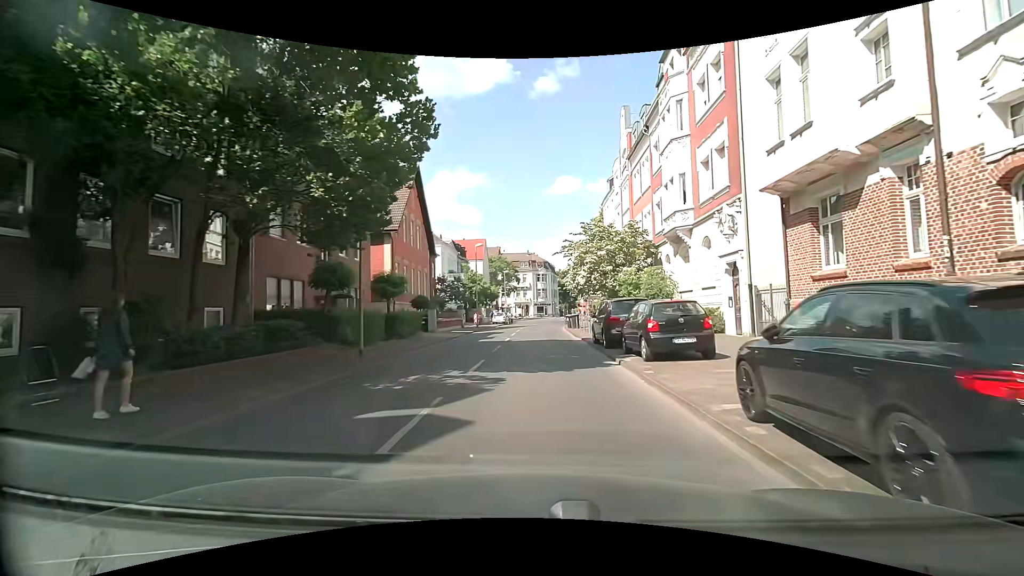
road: tertiary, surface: asphalt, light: Day
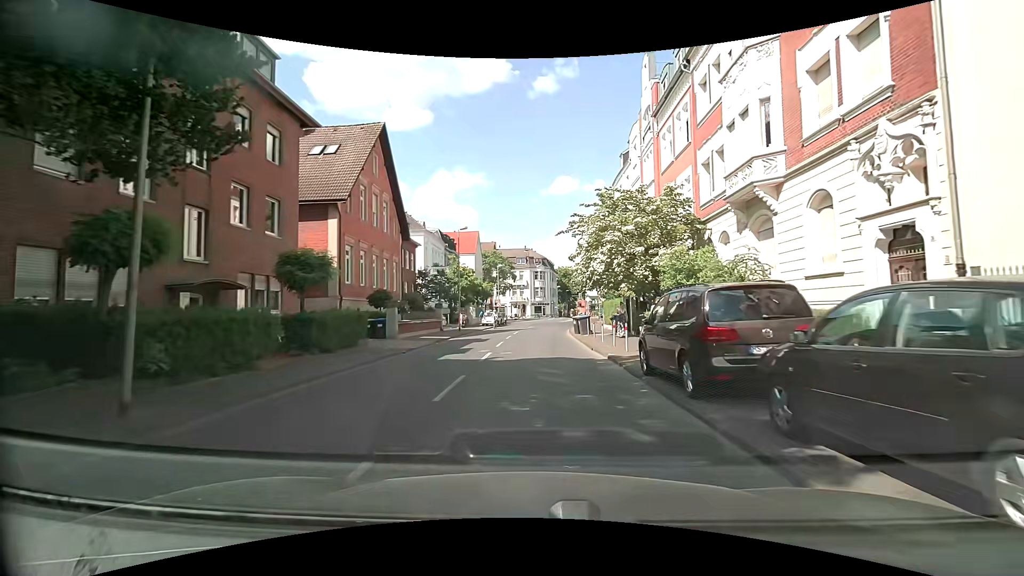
(-0.1, +9.4) m; -1°
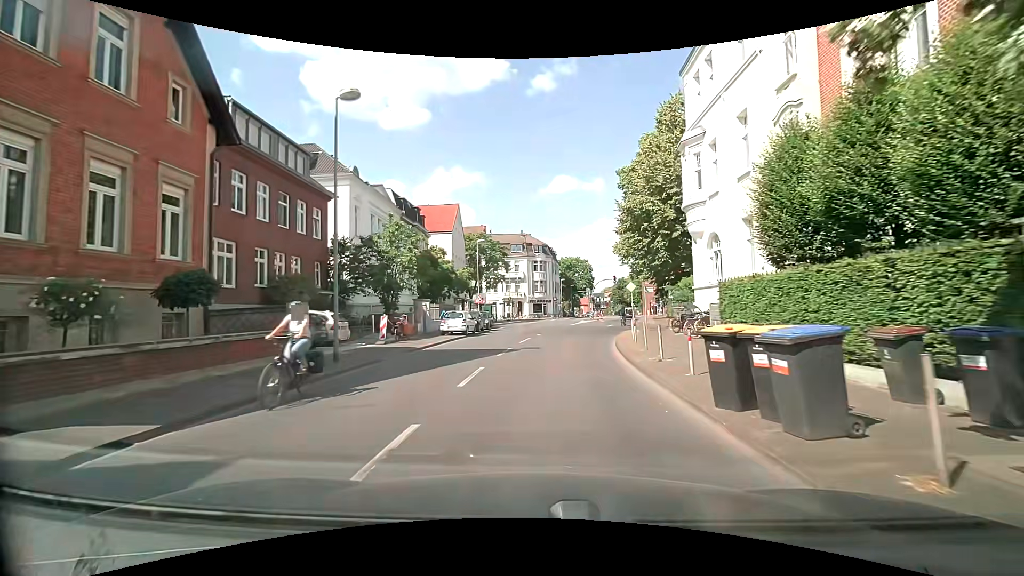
(+0.2, +23.0) m; +2°
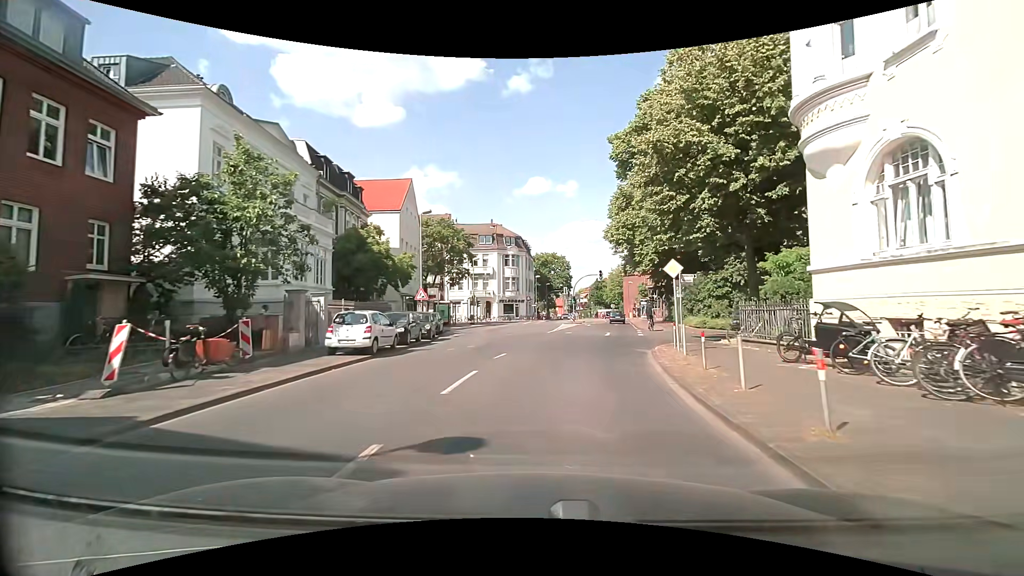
(+0.1, +13.1) m; +2°
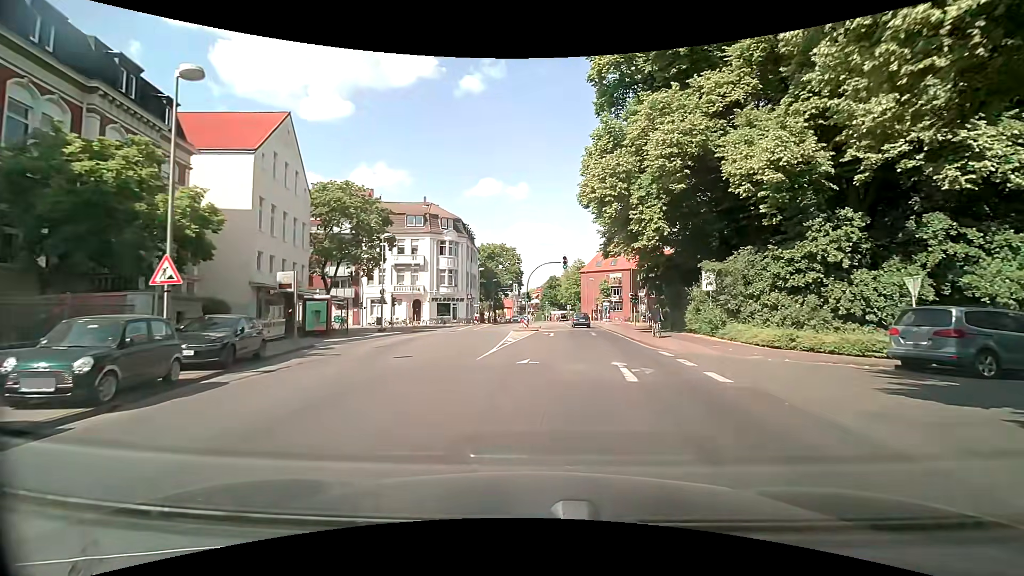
(+0.5, +17.8) m; +3°
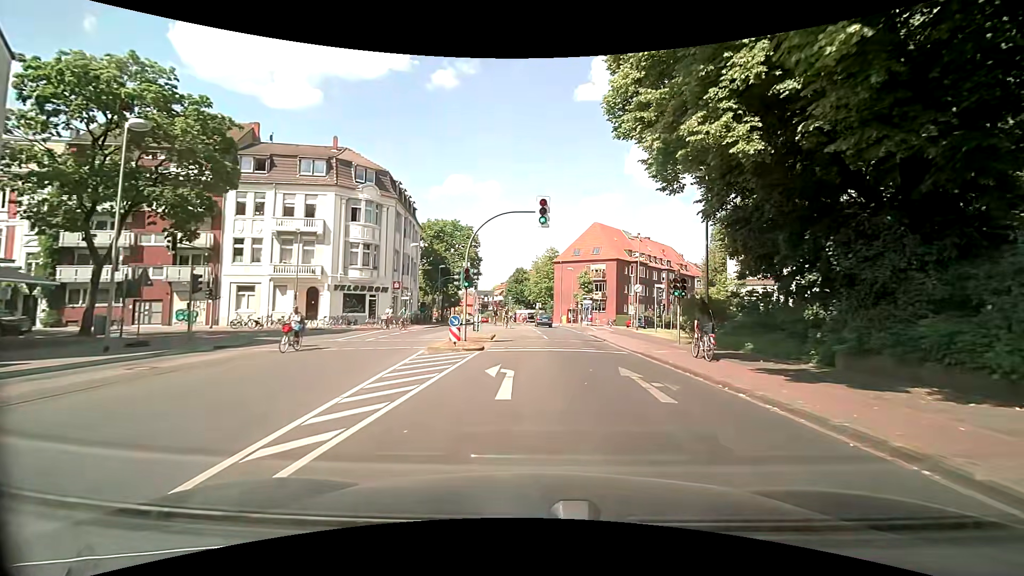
(+1.5, +22.1) m; +5°
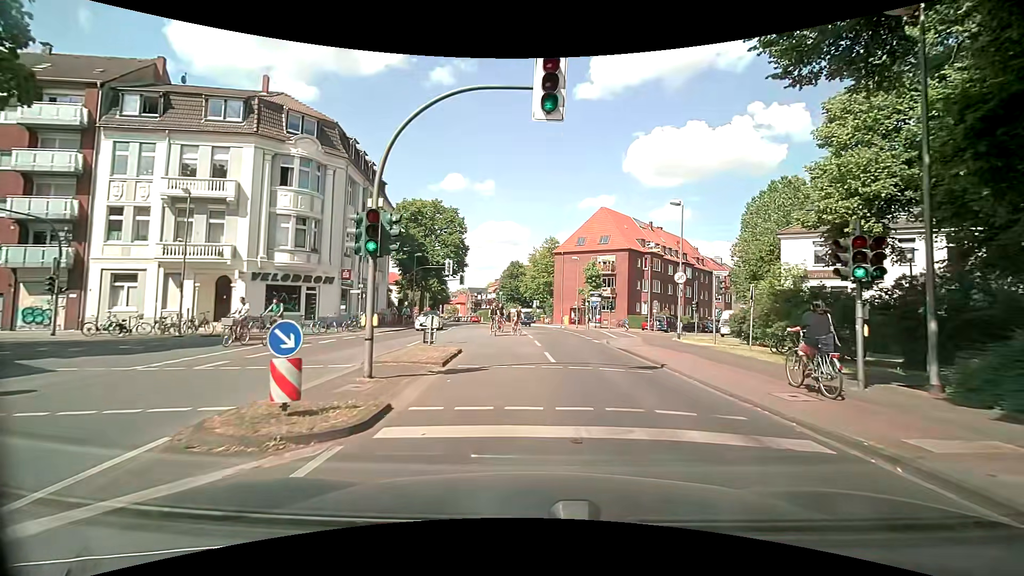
(+0.1, +12.2) m; +1°
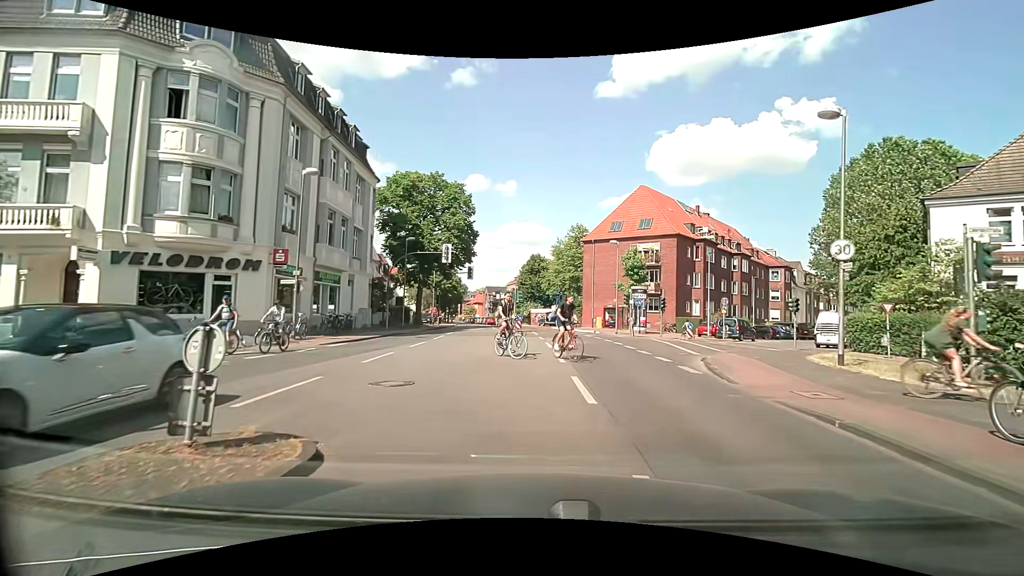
(-0.1, +12.2) m; -2°
(-1, +10) (-10, +14) (-20, +13) (-30, +11) (-40, +9) (-49, +7) (-59, +4) (-67, -2) (-74, -9) (-81, -16) m
